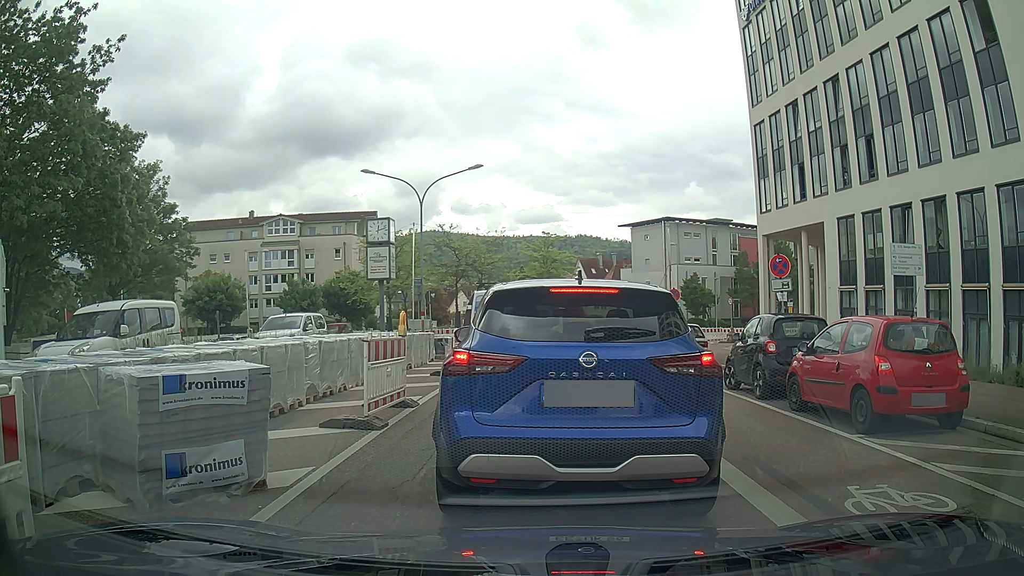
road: tertiary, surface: asphalt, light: Day
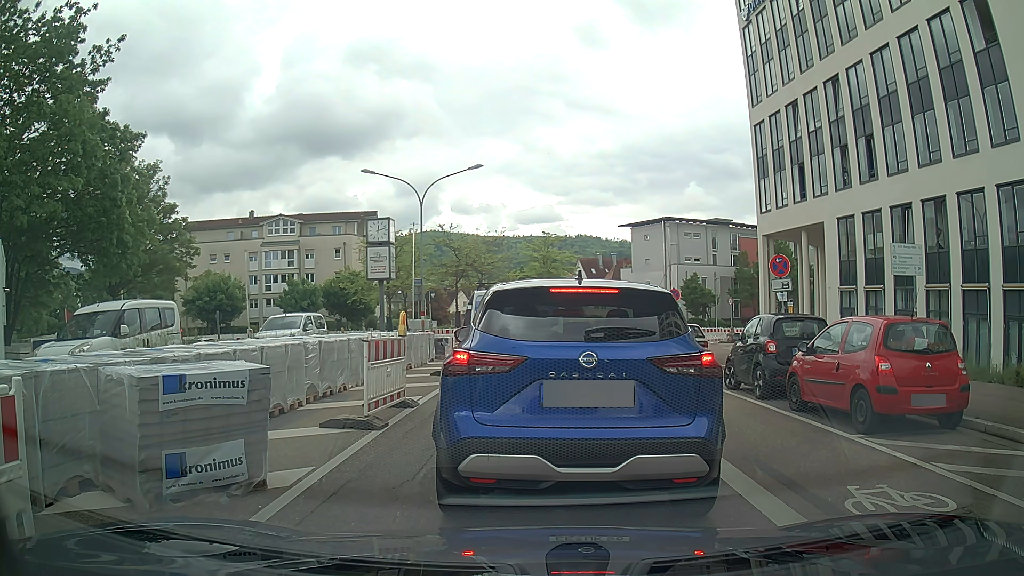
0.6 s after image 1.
(0.0, 0.0) m; 0°
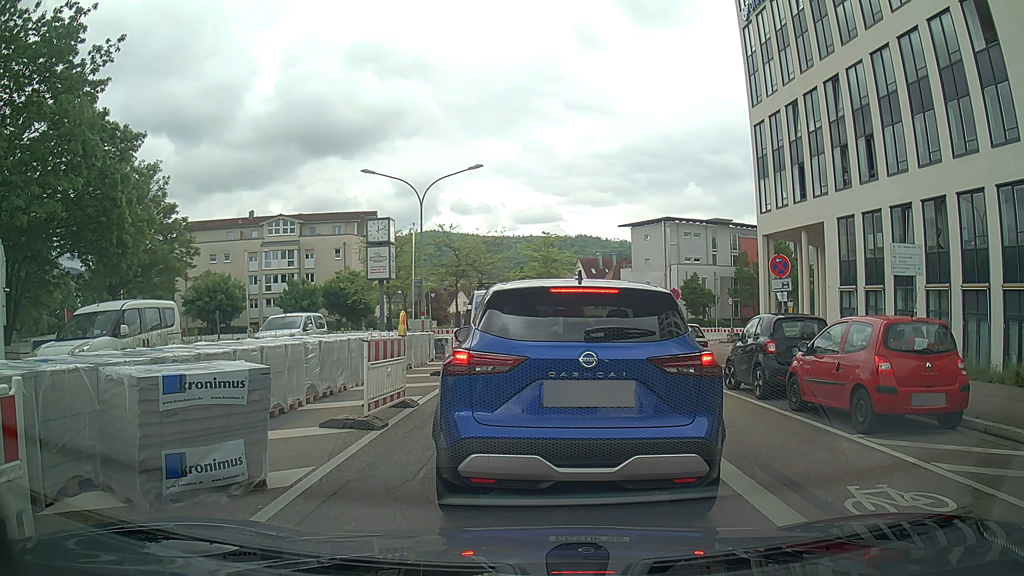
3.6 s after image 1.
(0.0, 0.0) m; 0°
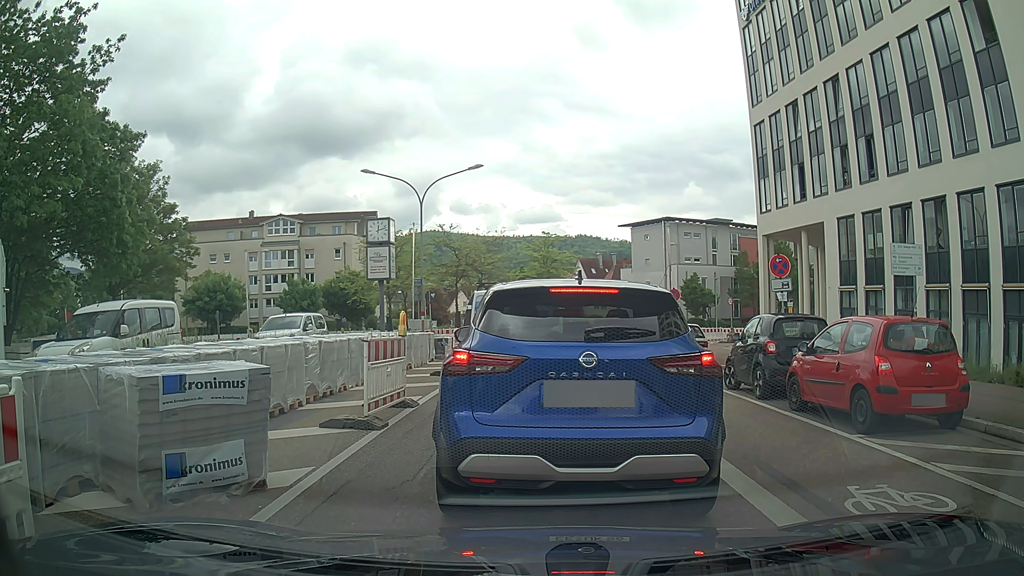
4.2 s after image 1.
(0.0, 0.0) m; 0°
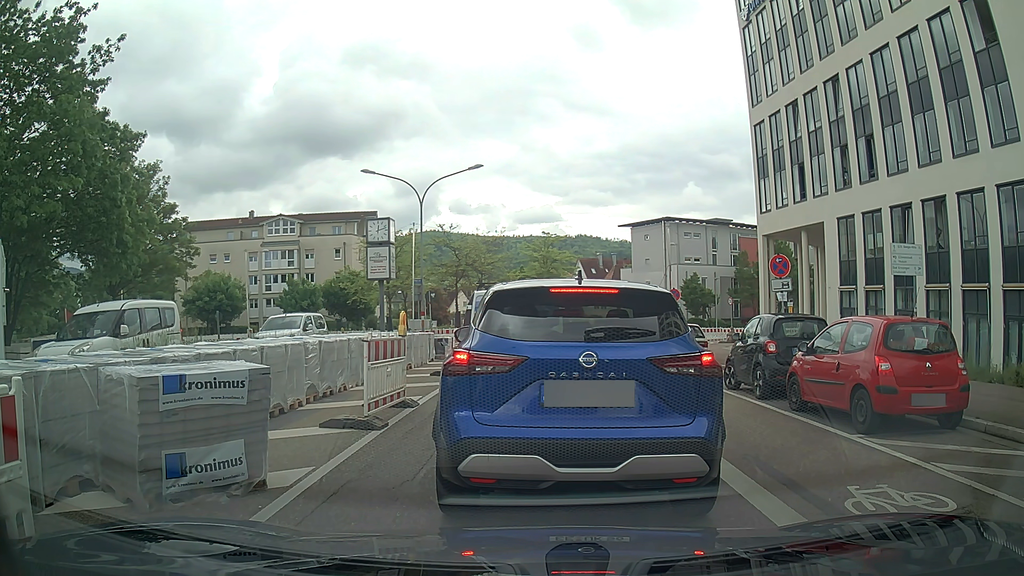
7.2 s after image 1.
(0.0, 0.0) m; 0°
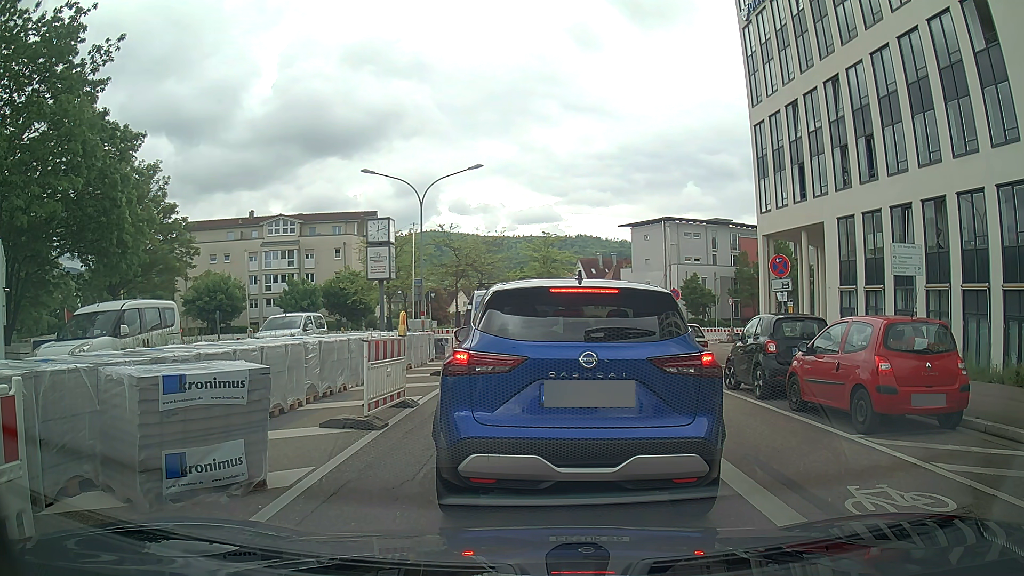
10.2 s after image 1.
(0.0, 0.0) m; 0°
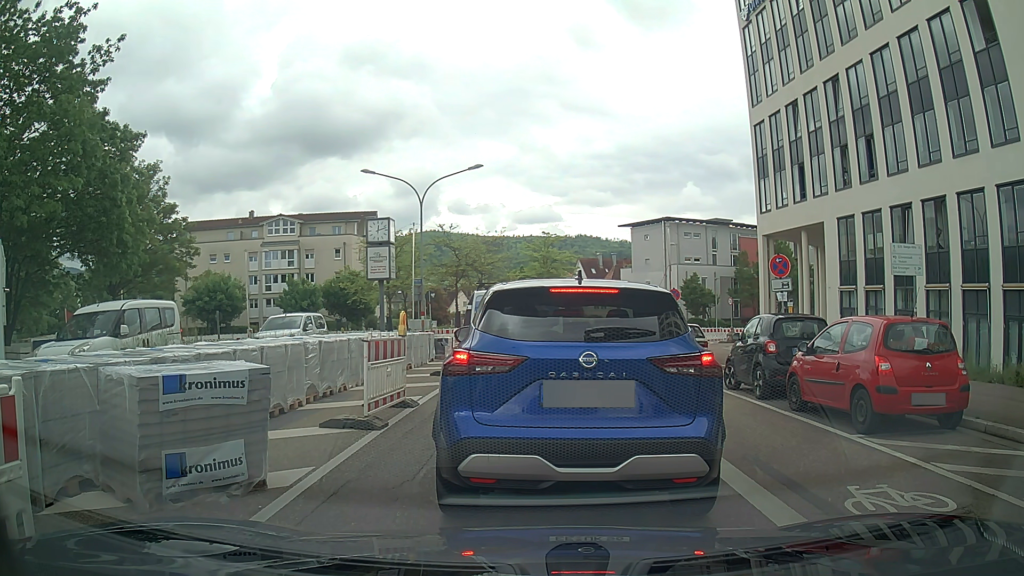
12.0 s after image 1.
(0.0, 0.0) m; 0°
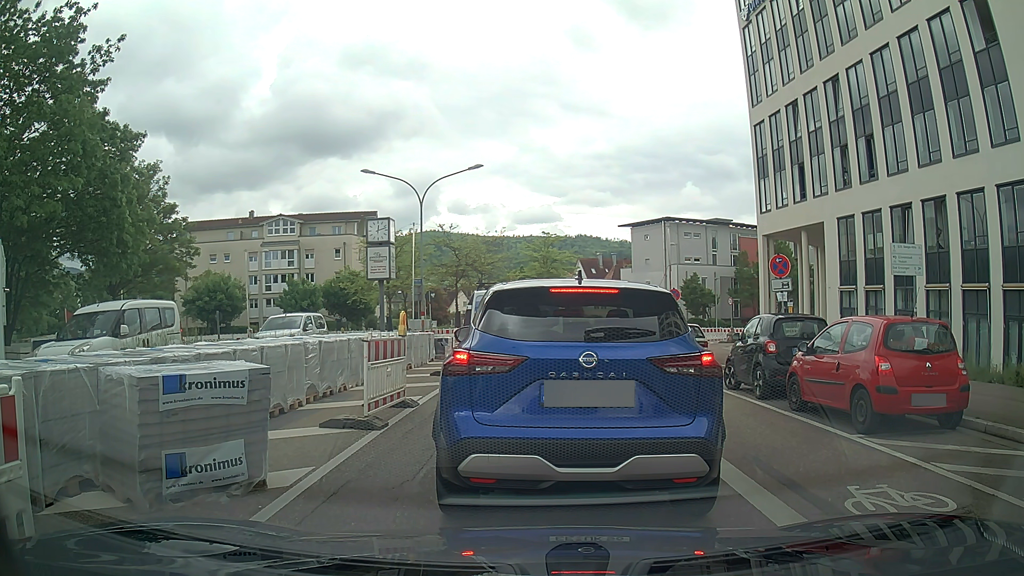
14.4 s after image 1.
(0.0, 0.0) m; 0°
